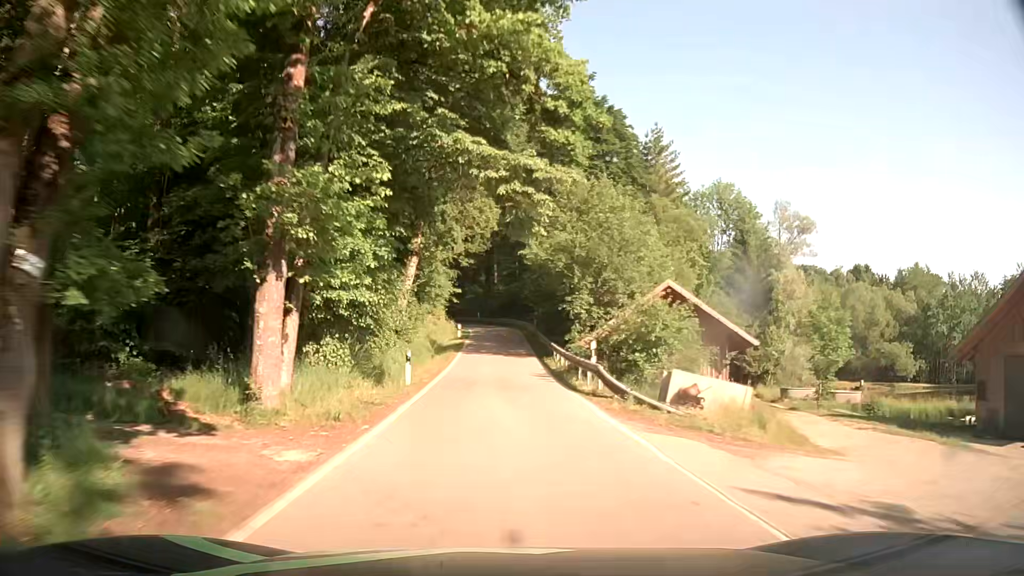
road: tertiary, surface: asphalt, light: Day
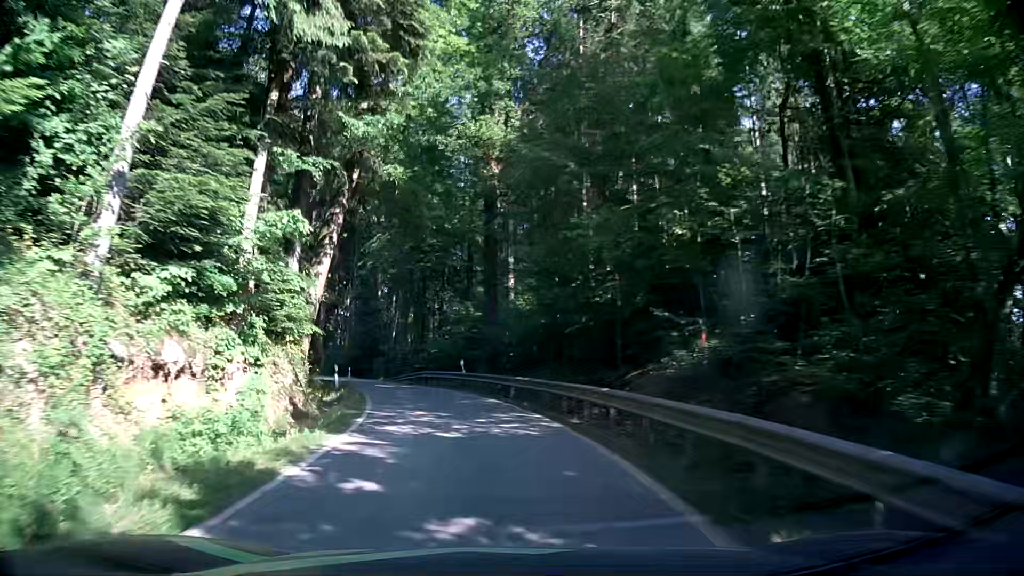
(-1.1, +47.5) m; -3°
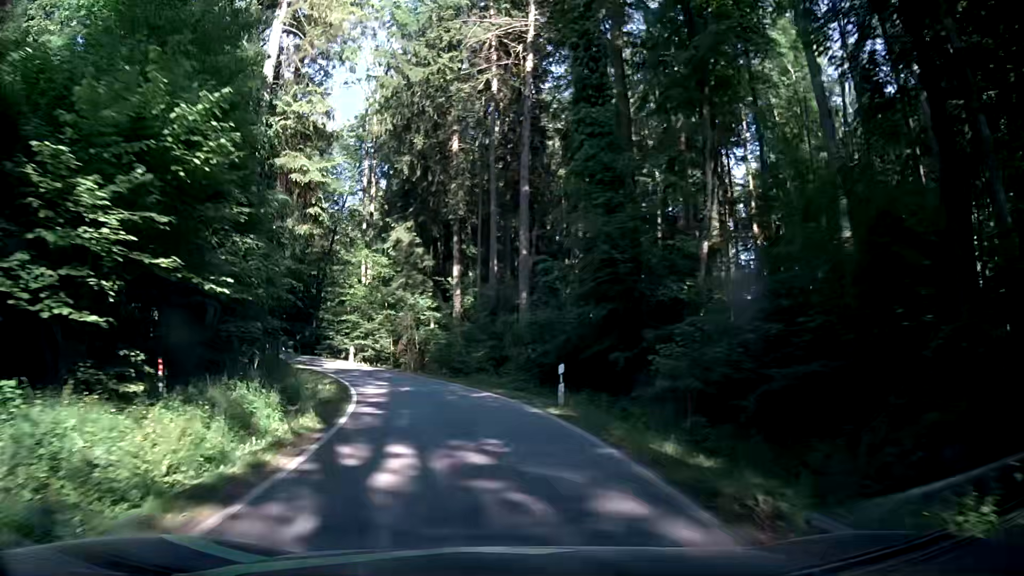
(-7.5, +42.8) m; -21°
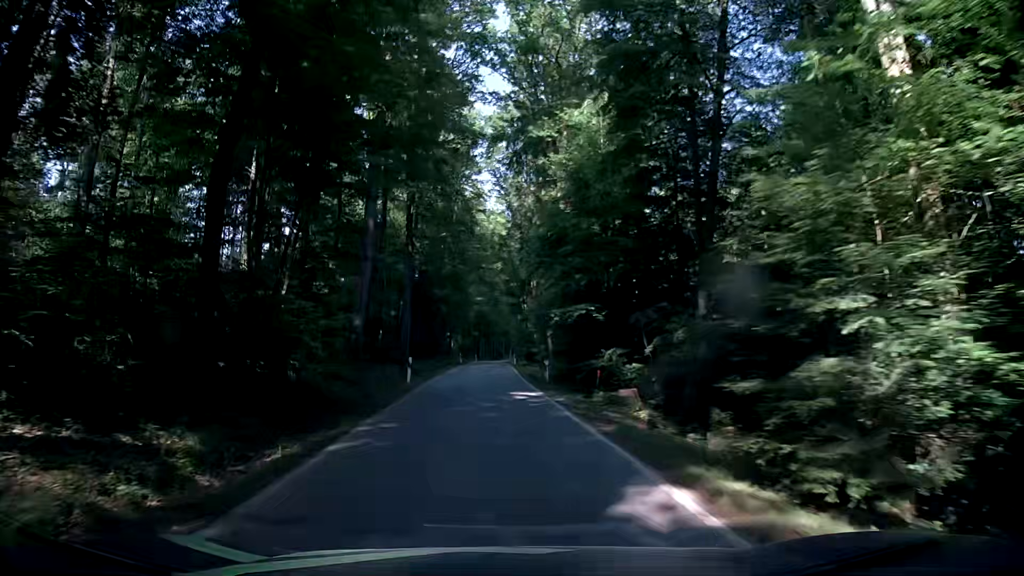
(-10.3, +42.1) m; -28°
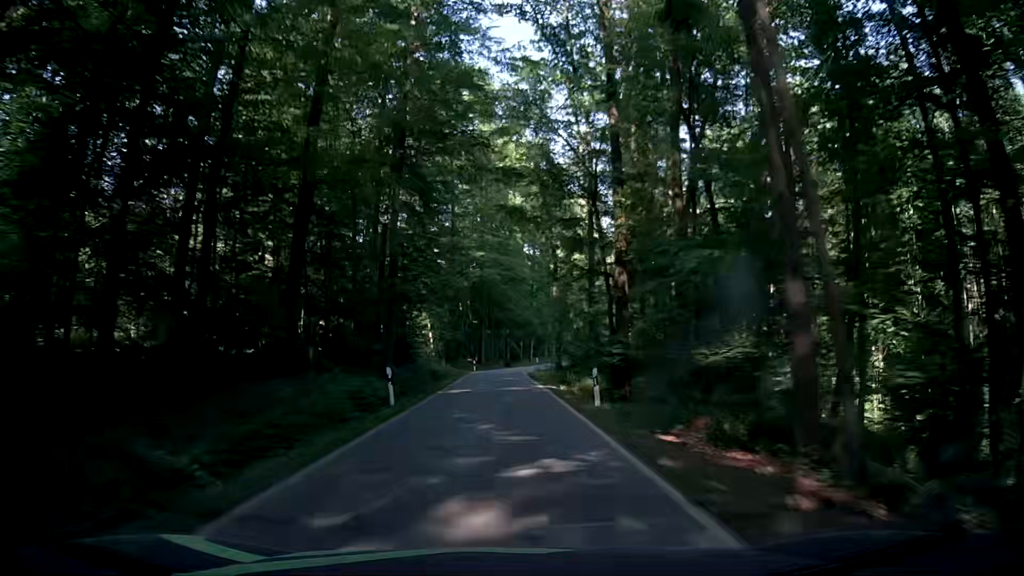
(-3.7, +49.7) m; -5°
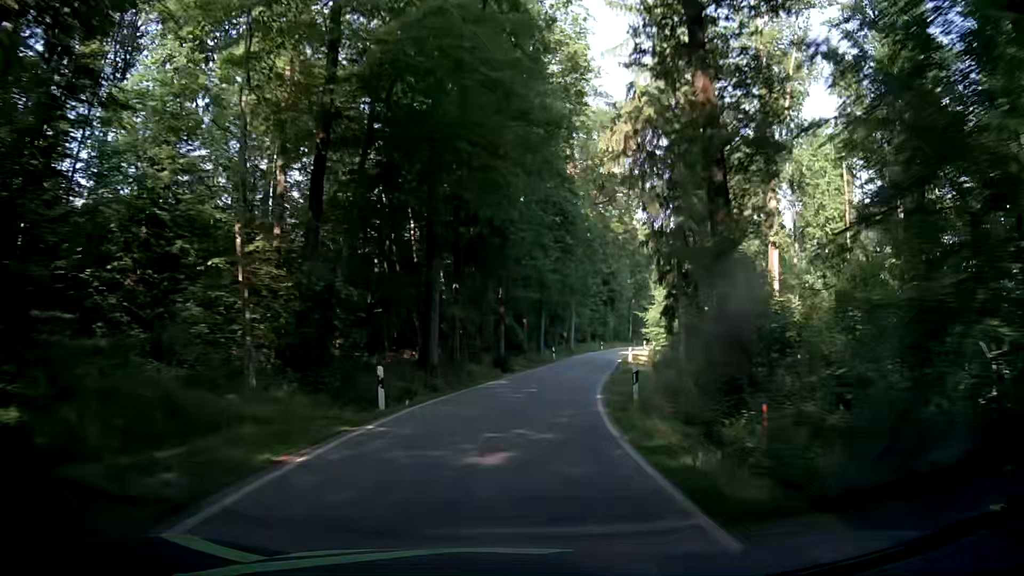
(-0.2, +42.5) m; +3°
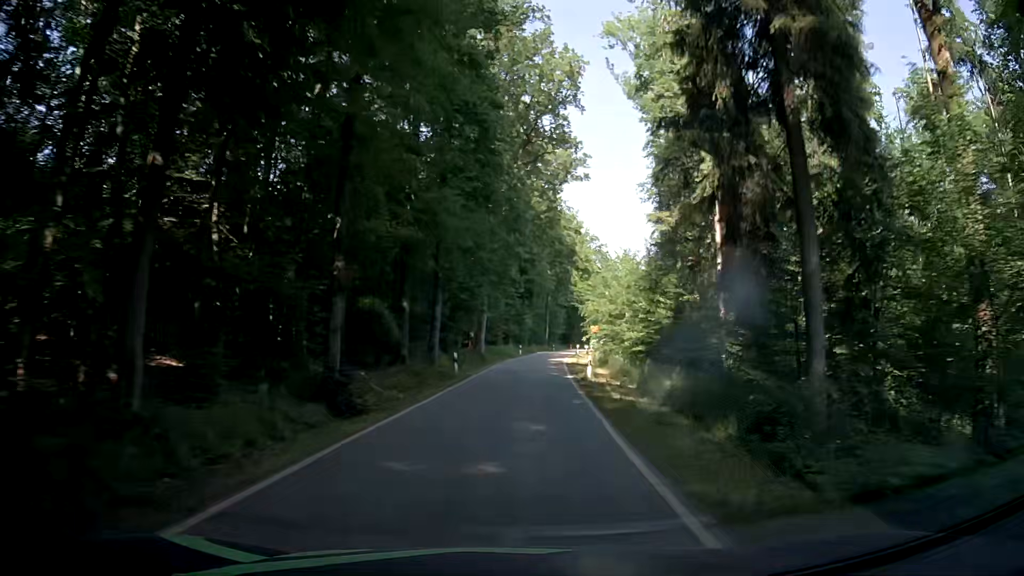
(+0.6, +20.5) m; +7°
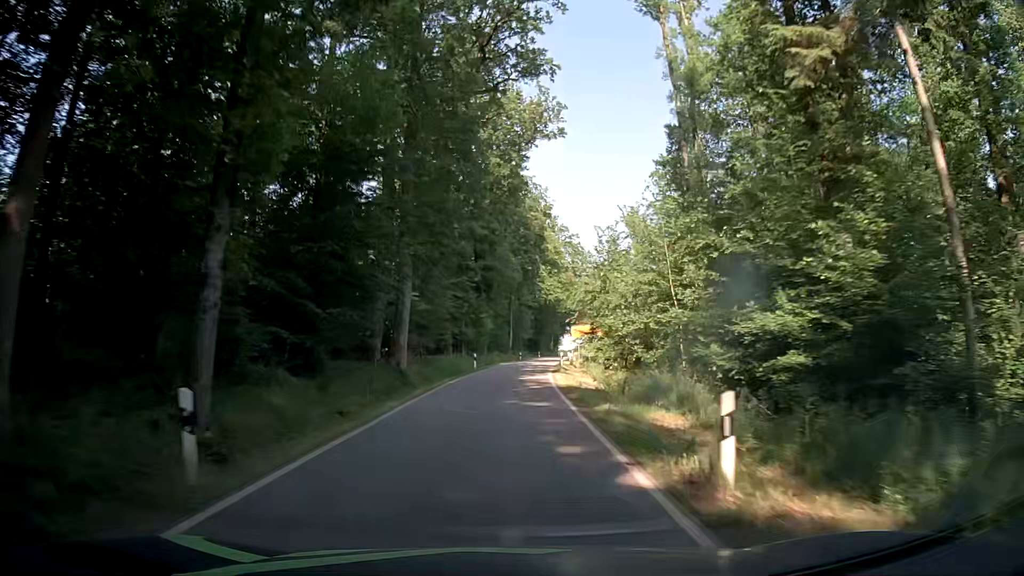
(+0.7, +21.1) m; +4°
(0, +10) (0, +20) (0, +30) (+1, +40) (+1, +50) (+2, +60) (+3, +70) (+4, +80) (+5, +90) (+6, +100) m
